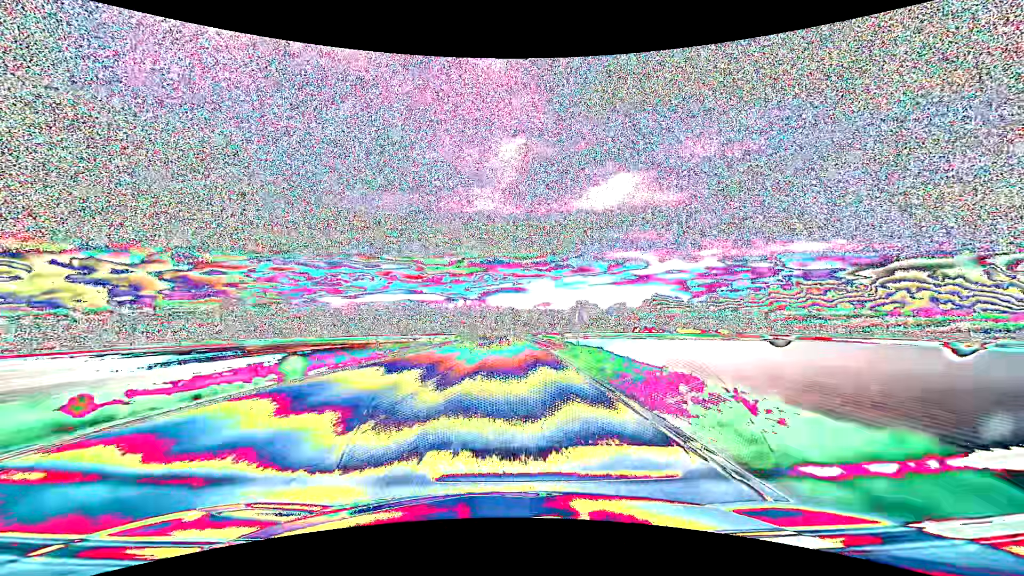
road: primary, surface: asphalt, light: Day
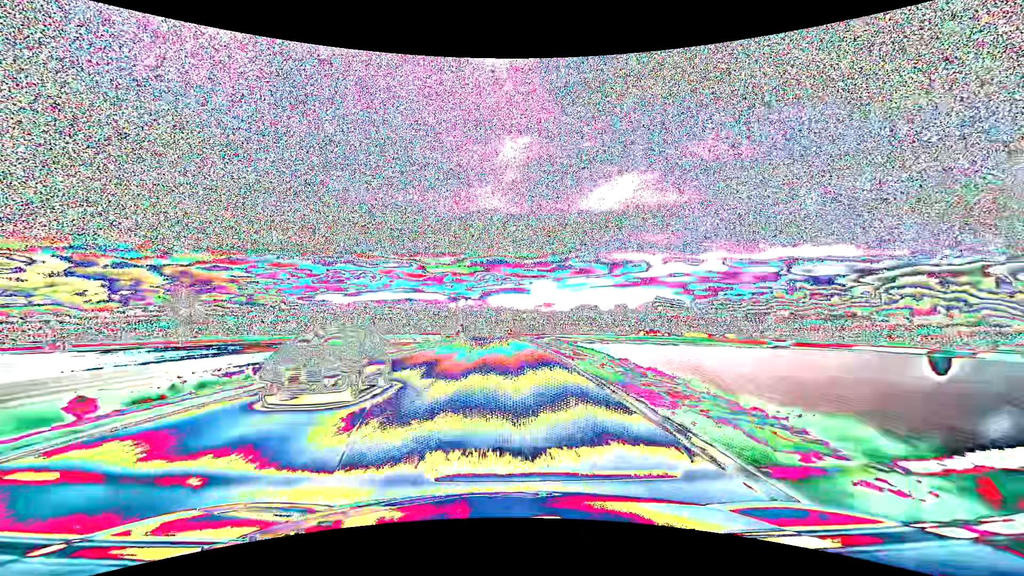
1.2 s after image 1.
(0.0, +23.8) m; 0°
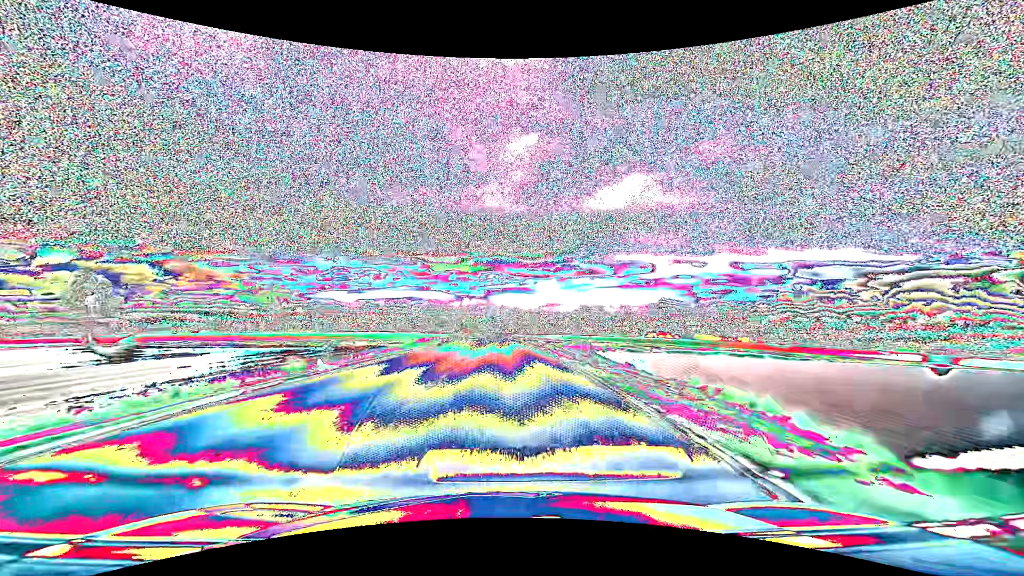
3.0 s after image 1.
(-0.1, +33.8) m; 0°
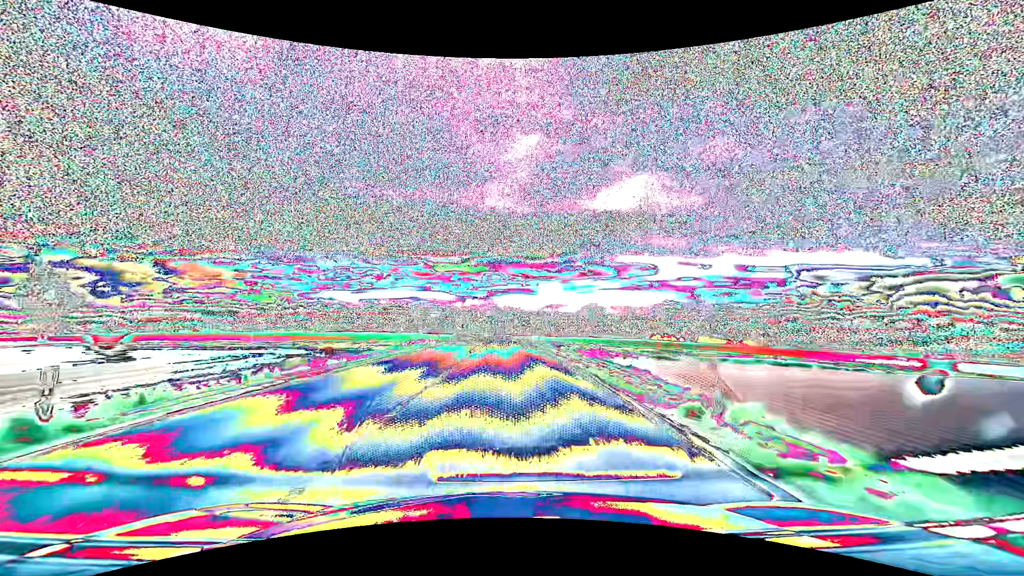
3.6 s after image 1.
(0.0, +11.0) m; 0°
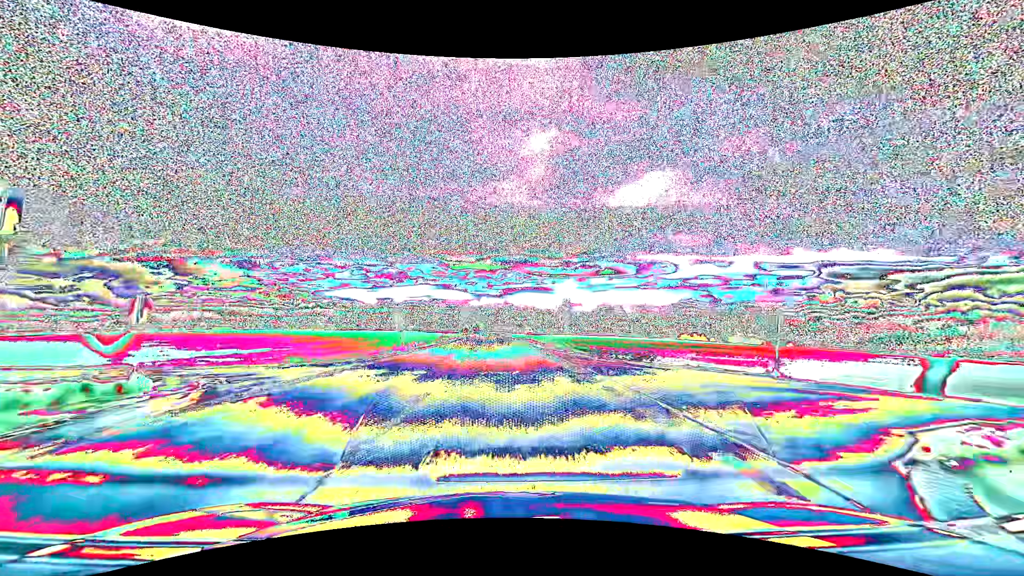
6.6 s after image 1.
(-0.8, +54.2) m; -2°
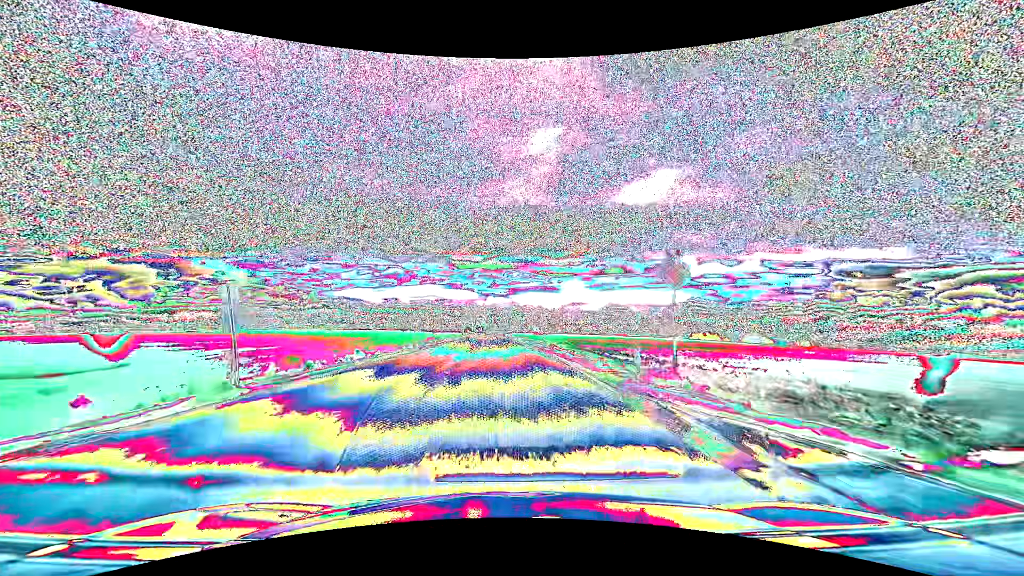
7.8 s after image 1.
(-0.1, +21.6) m; -1°
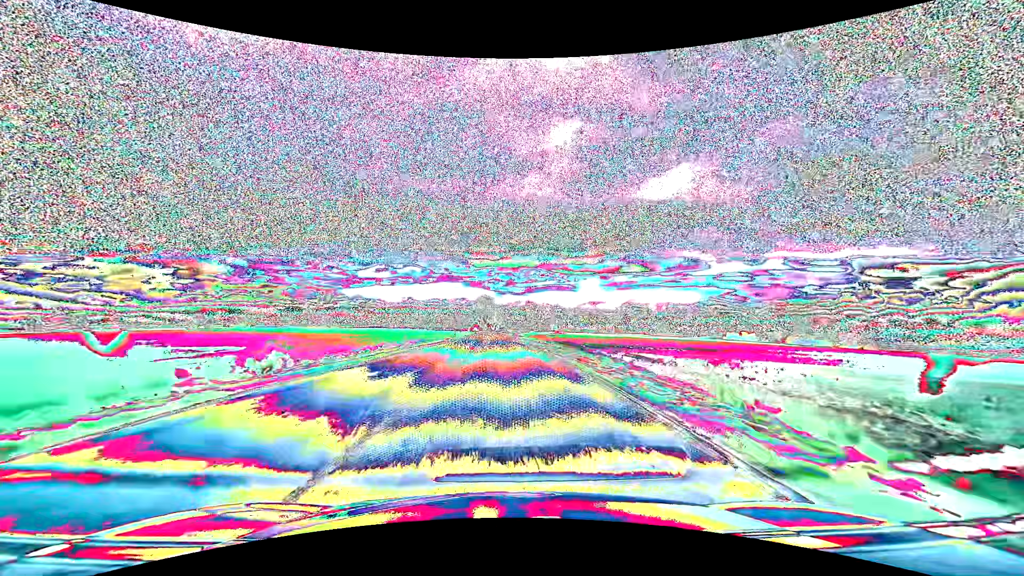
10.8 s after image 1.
(-0.8, +53.8) m; -2°
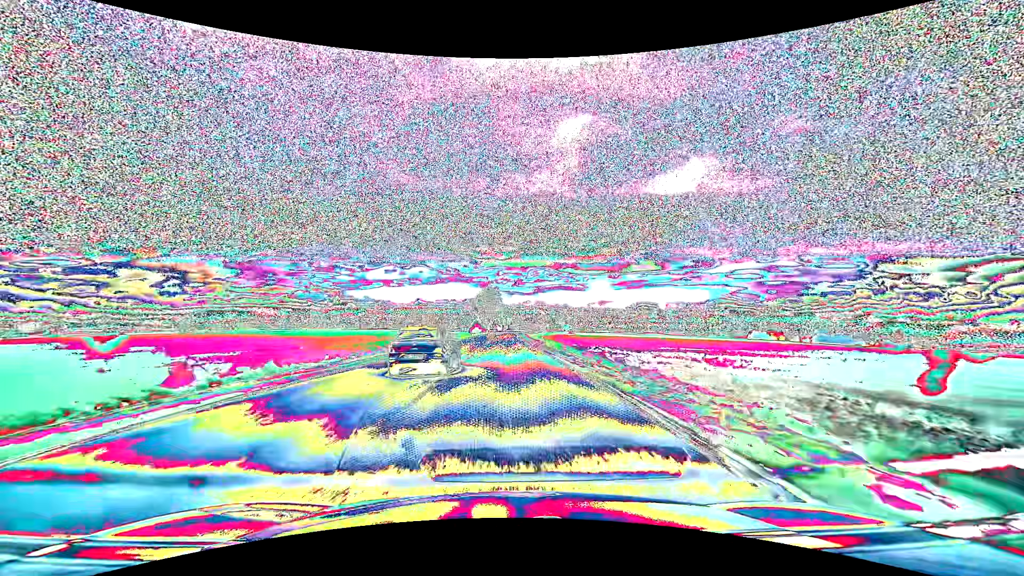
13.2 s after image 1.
(-0.5, +43.1) m; -1°
(0, +10) (0, +20) (0, +30) (0, +40) (0, +50) (0, +60) (0, +70) (0, +80) (0, +90) (0, +100) m
